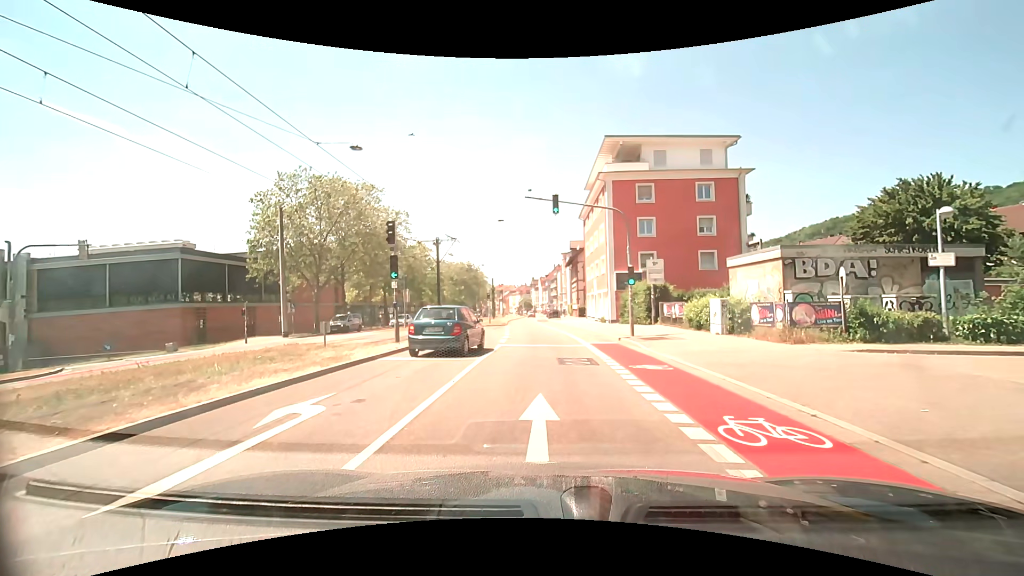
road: secondary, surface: asphalt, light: Day
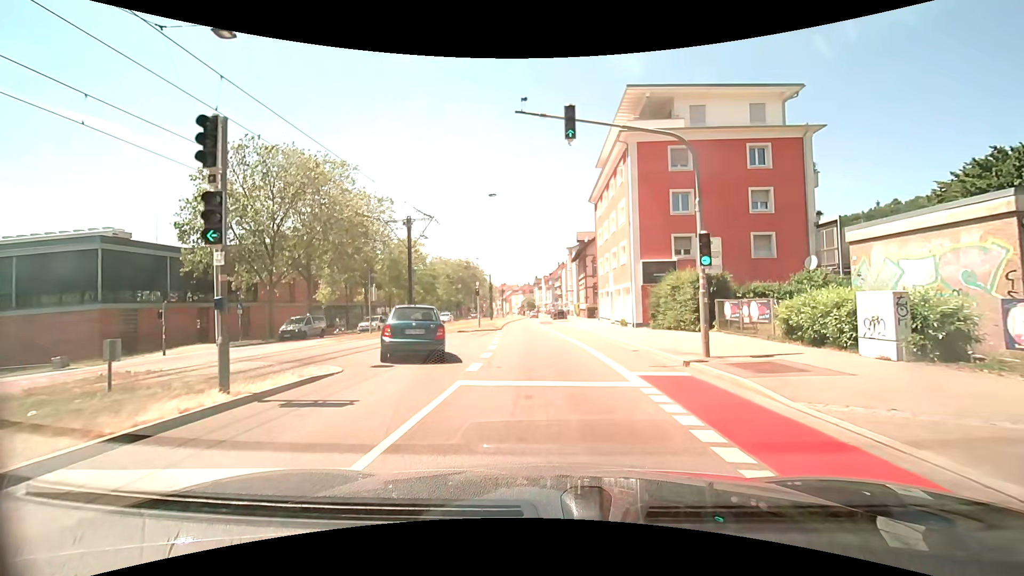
(-0.2, +9.7) m; -1°
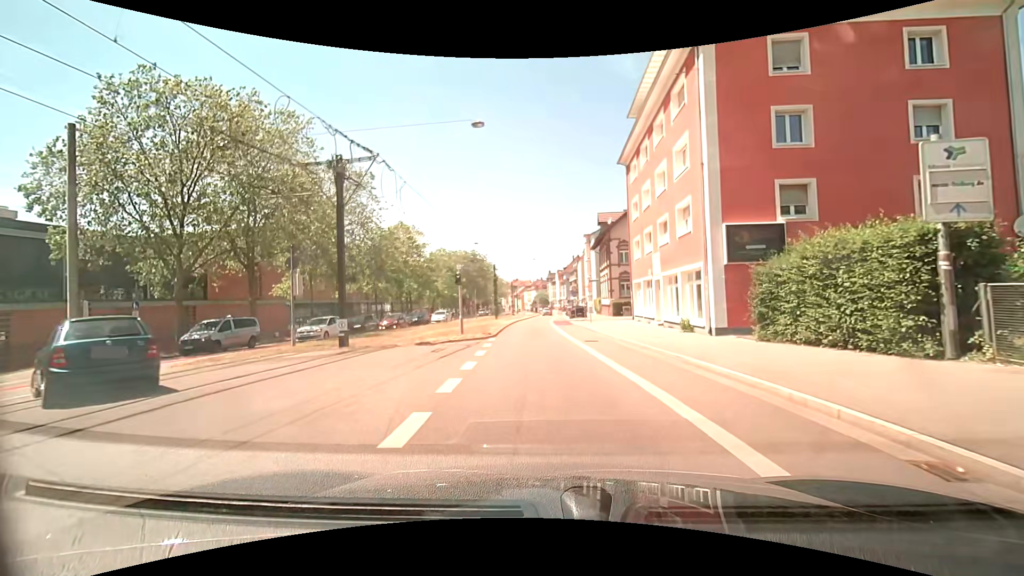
(-0.1, +12.1) m; -1°
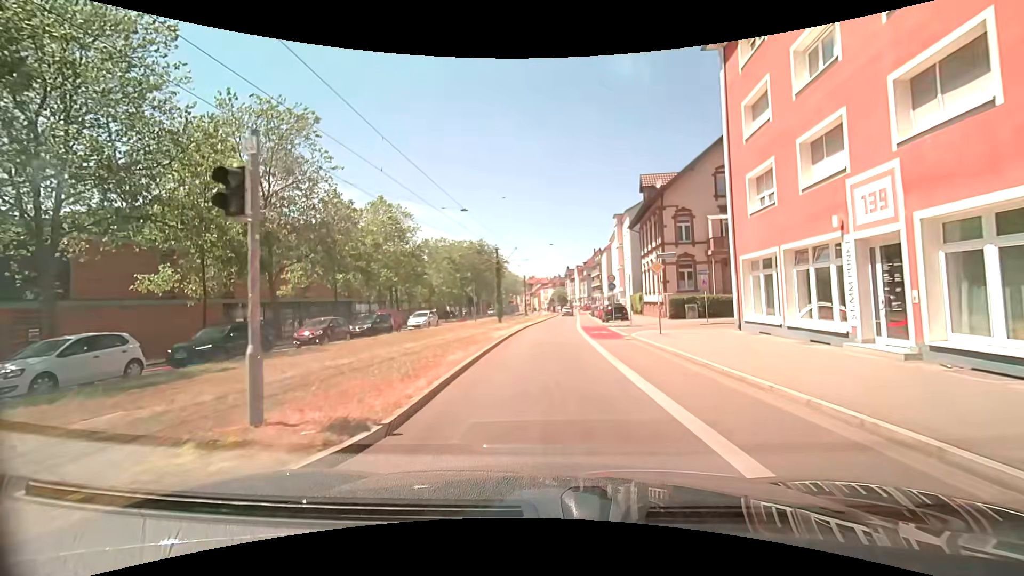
(-0.5, +17.3) m; -2°
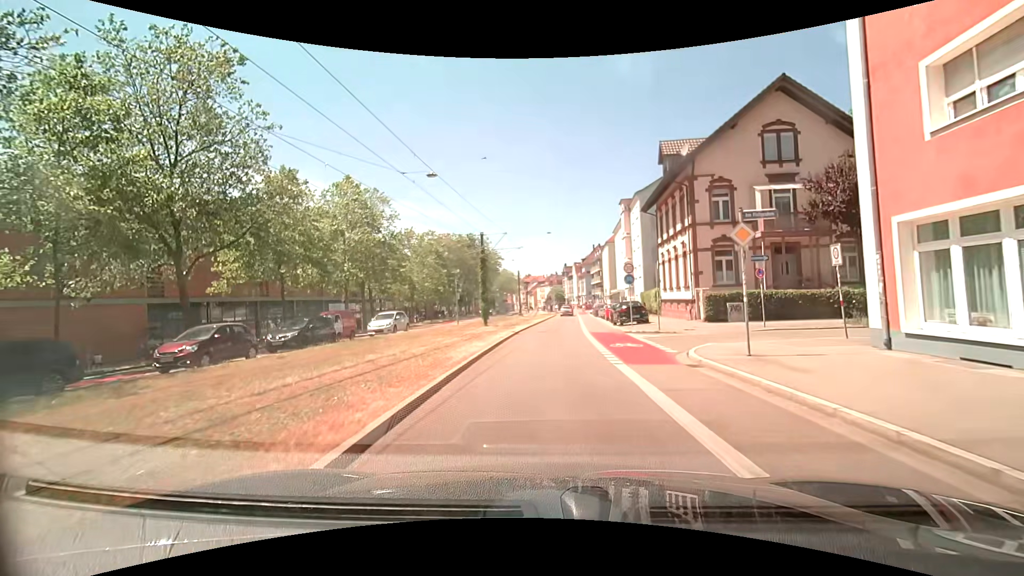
(0.0, +8.8) m; 0°
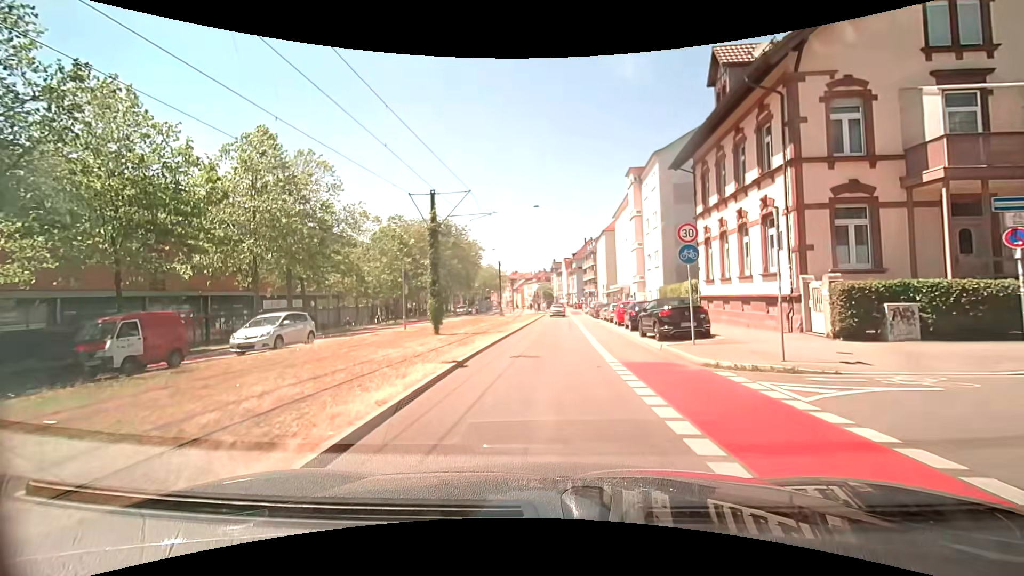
(0.0, +13.4) m; +1°
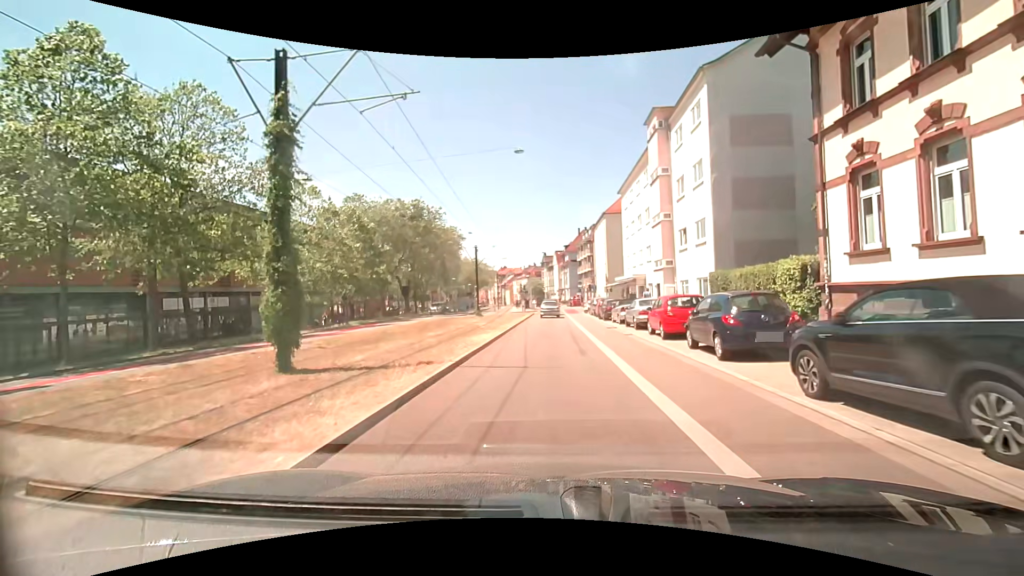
(+0.3, +13.4) m; +2°
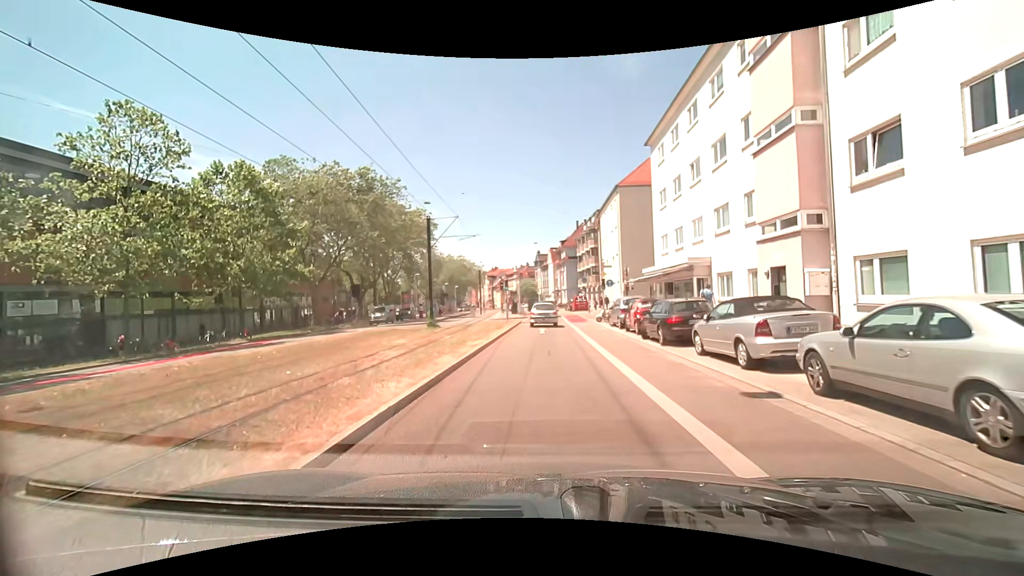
(-0.1, +17.7) m; 0°
(0, +10) (0, +20) (0, +30) (0, +40) (0, +50) (0, +60) (-1, +70) (-1, +80) (-2, +90) (-3, +100) m
